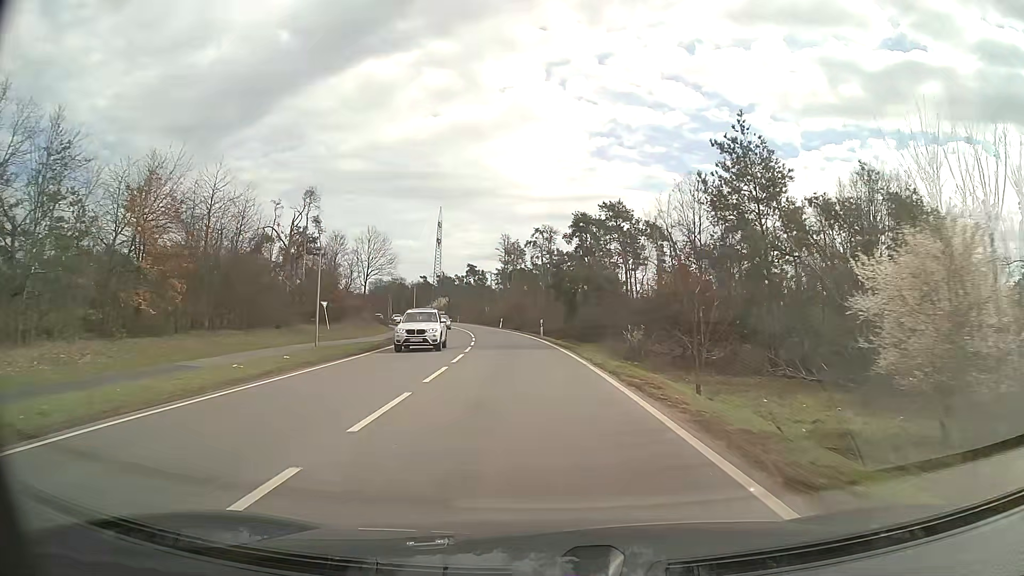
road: primary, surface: asphalt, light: Day
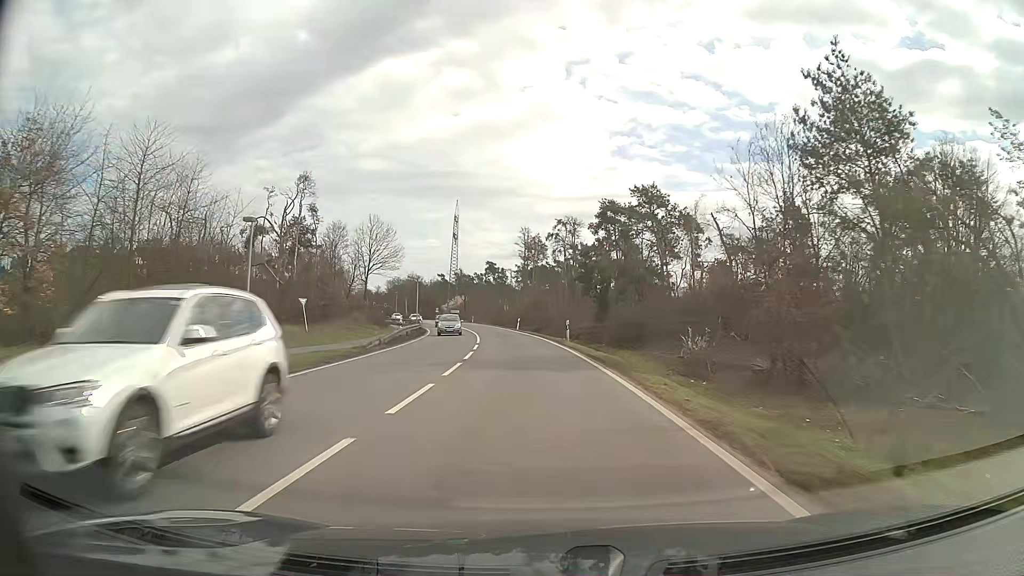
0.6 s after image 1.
(-0.2, +10.7) m; -2°
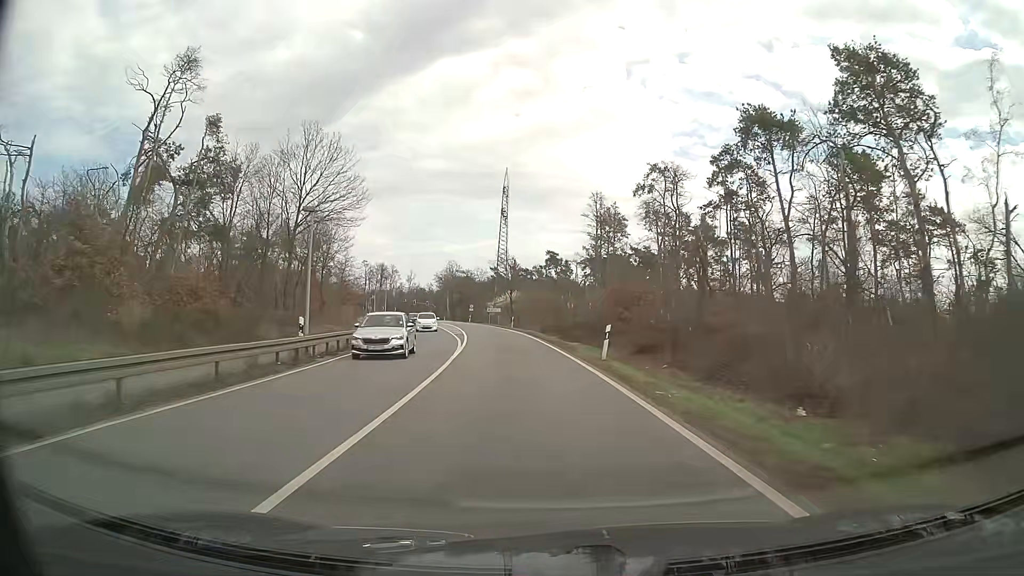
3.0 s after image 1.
(-2.1, +42.9) m; -5°
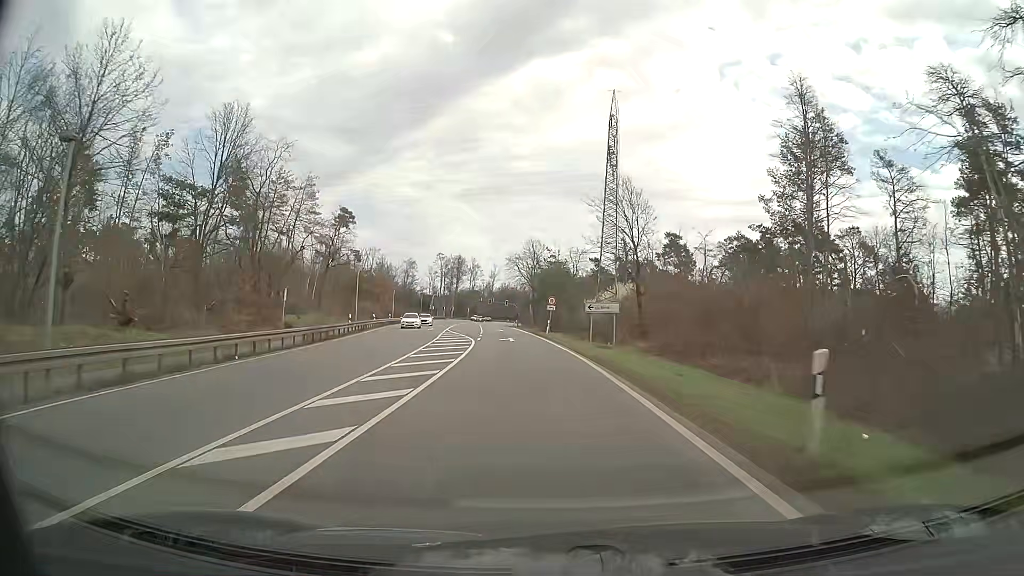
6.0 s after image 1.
(-4.1, +53.6) m; -8°
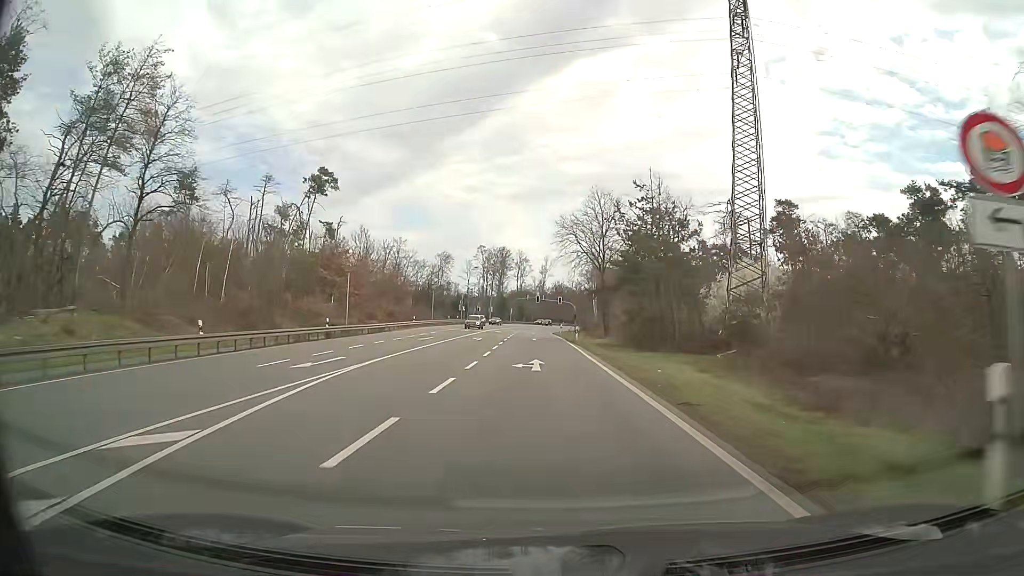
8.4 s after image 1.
(-1.7, +43.2) m; -5°
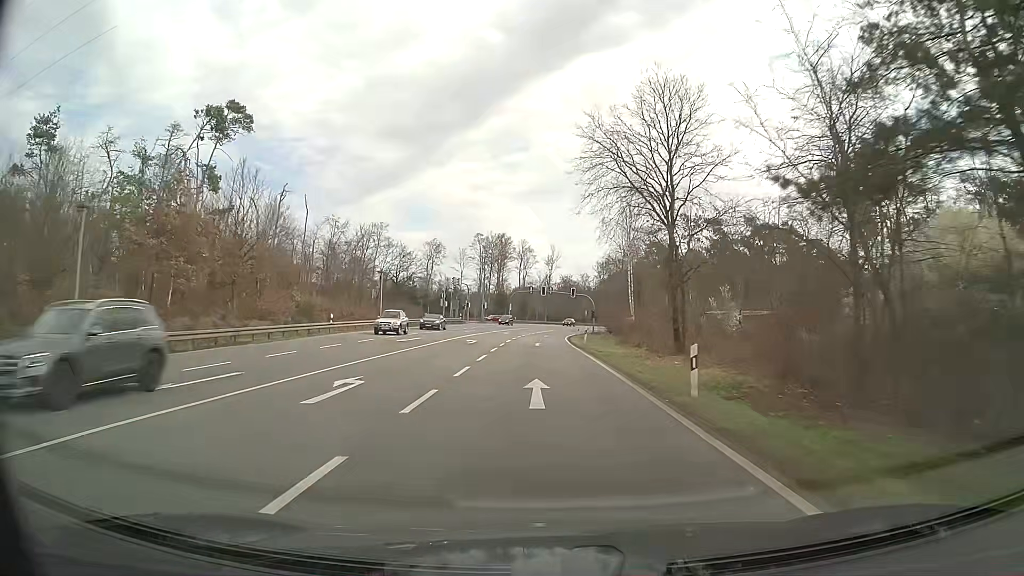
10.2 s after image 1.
(-0.3, +32.5) m; 0°
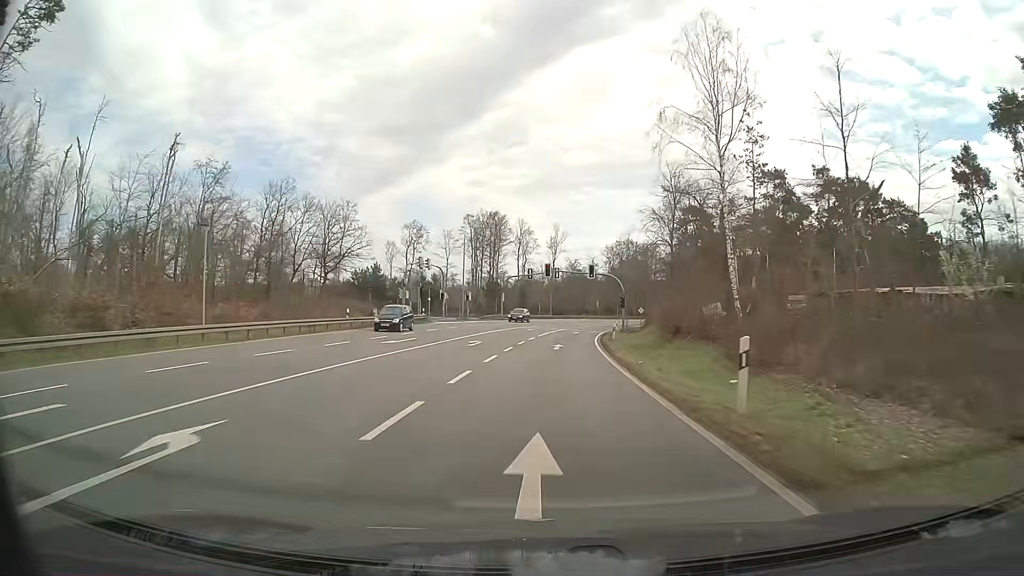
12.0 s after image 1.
(-0.1, +32.4) m; 0°
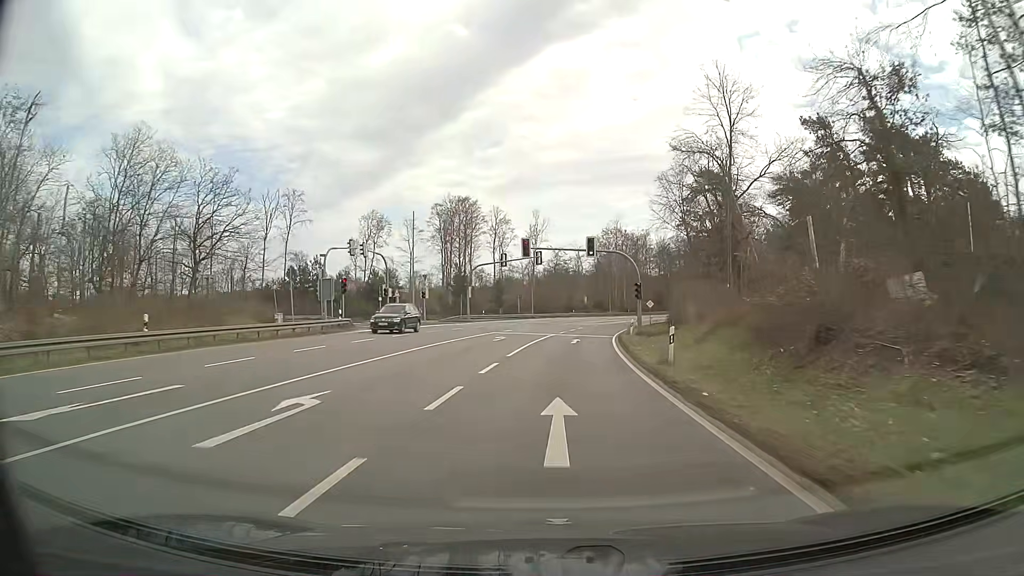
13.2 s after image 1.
(+0.2, +21.6) m; +1°
(0, +10) (0, +20) (+1, +30) (+2, +40) (+4, +50) (+5, +60) (+7, +69) (+9, +79) (+12, +89) (+15, +98) m
